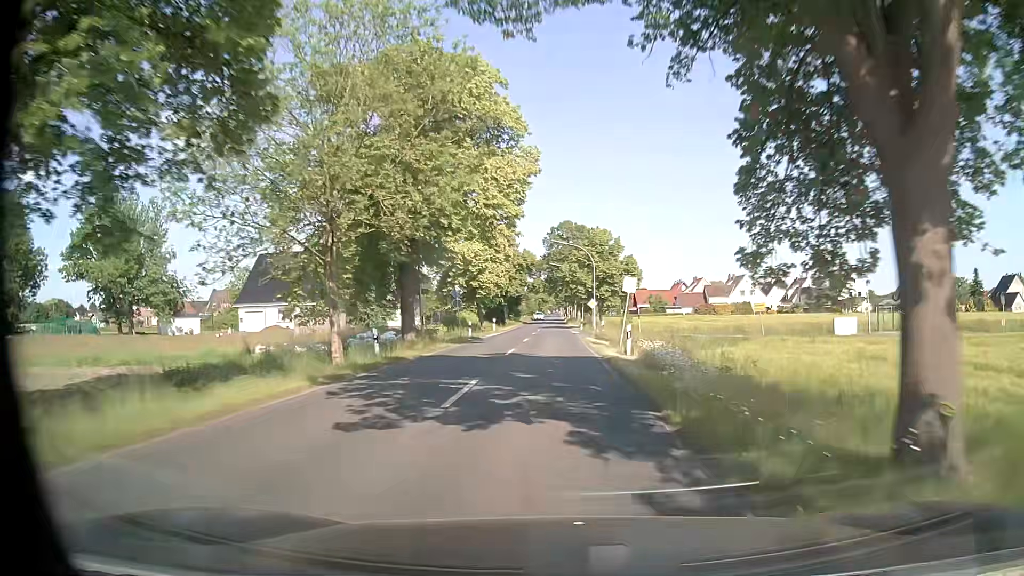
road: secondary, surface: asphalt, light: Day
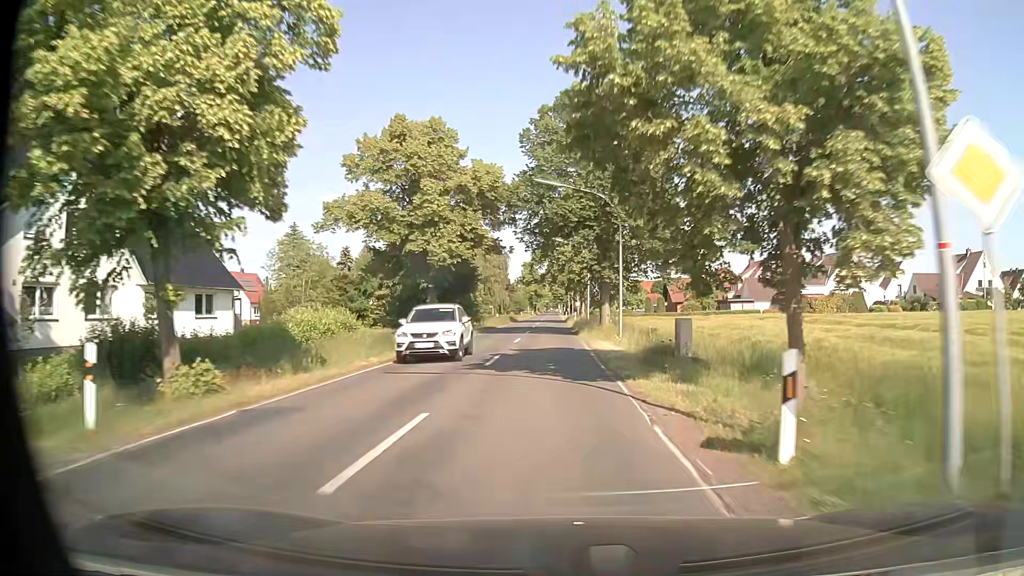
(+0.1, +53.3) m; 0°
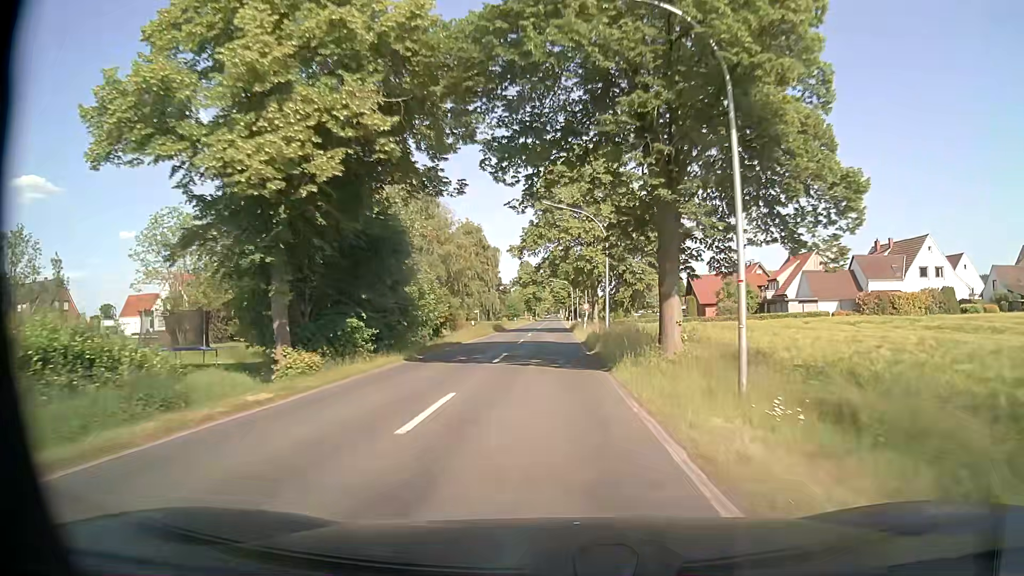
(0.0, +21.5) m; 0°
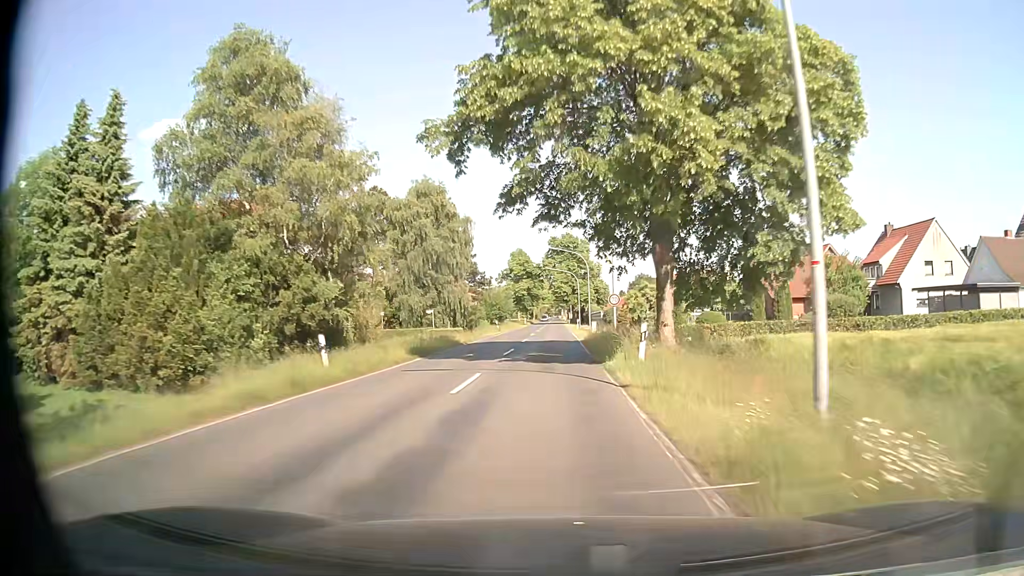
(+0.1, +32.0) m; 0°
(0, +10) (0, +20) (0, +30) (0, +40) (0, +50) (0, +60) (0, +70) (0, +80) (0, +90) (0, +100) m
